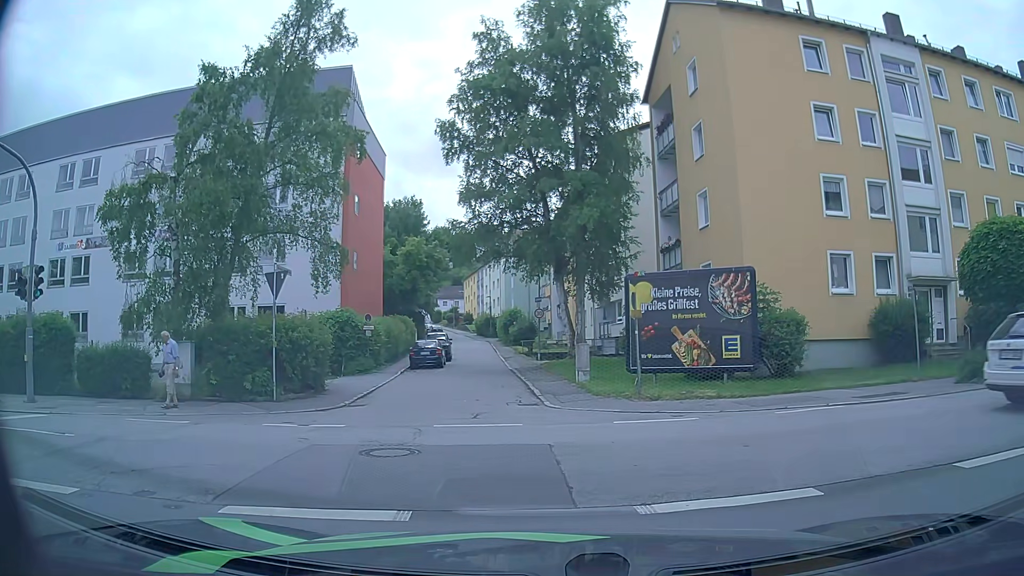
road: residential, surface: asphalt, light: Day
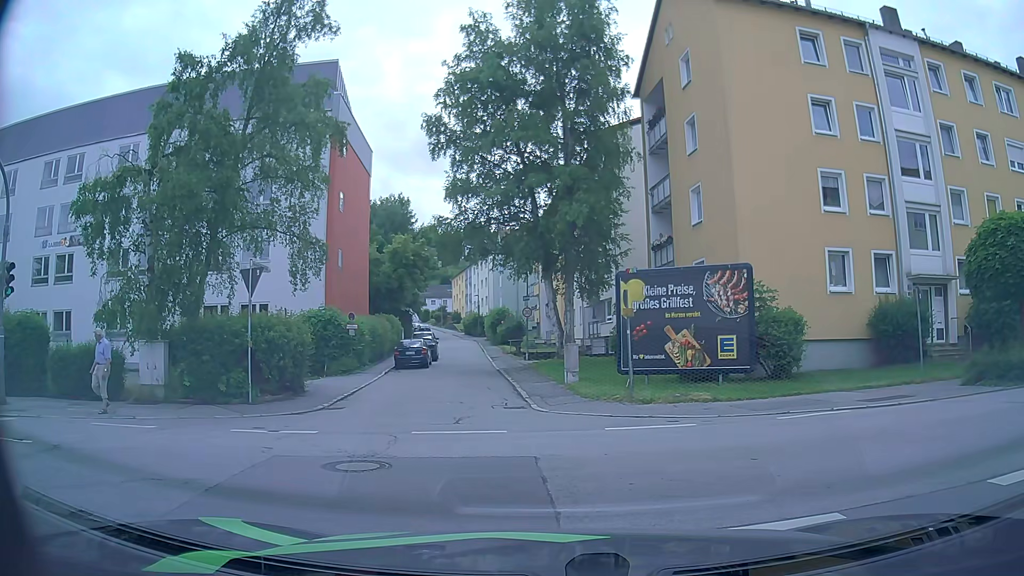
(0.0, +0.8) m; 0°
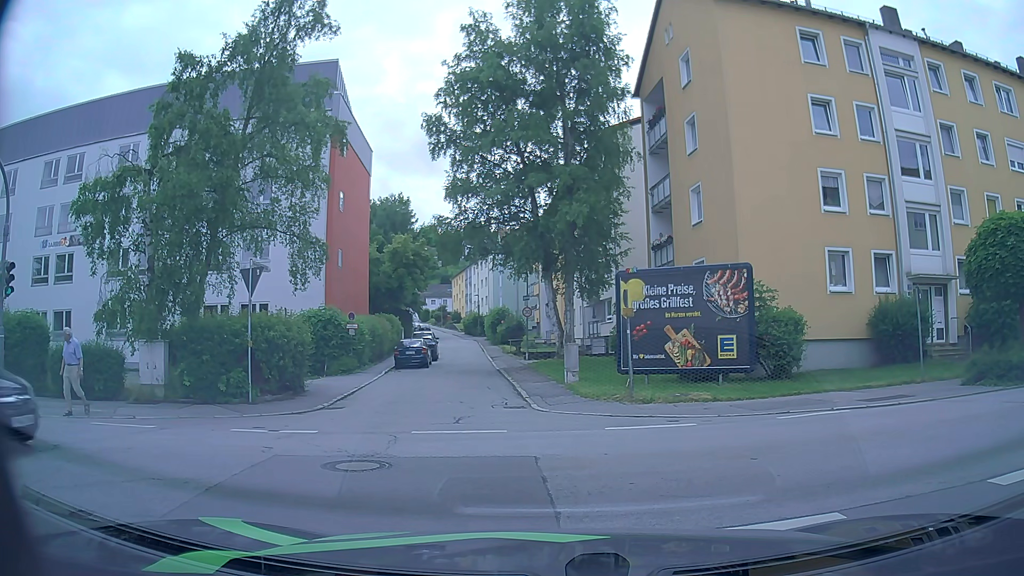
(0.0, 0.0) m; 0°
